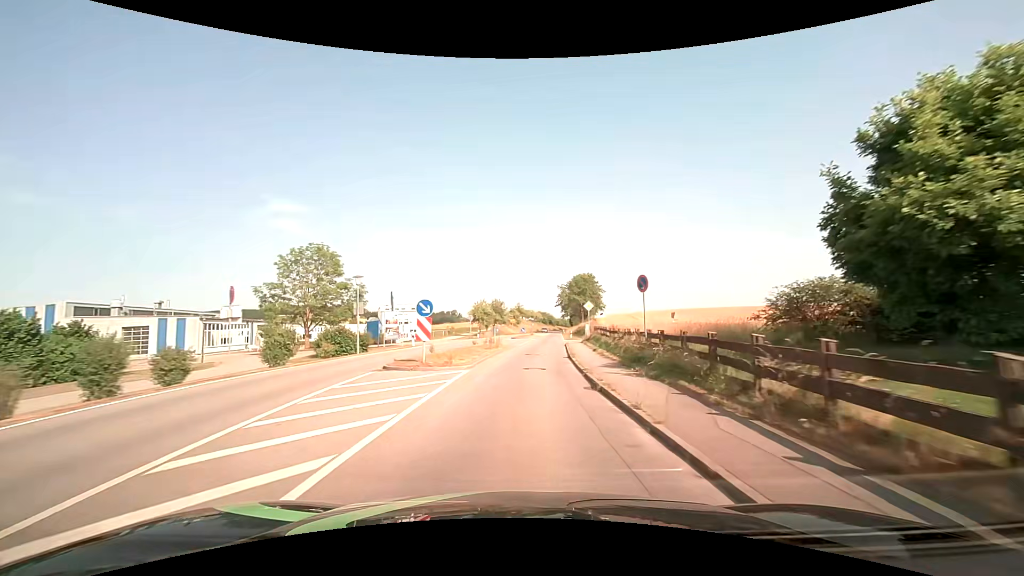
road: secondary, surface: asphalt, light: Day
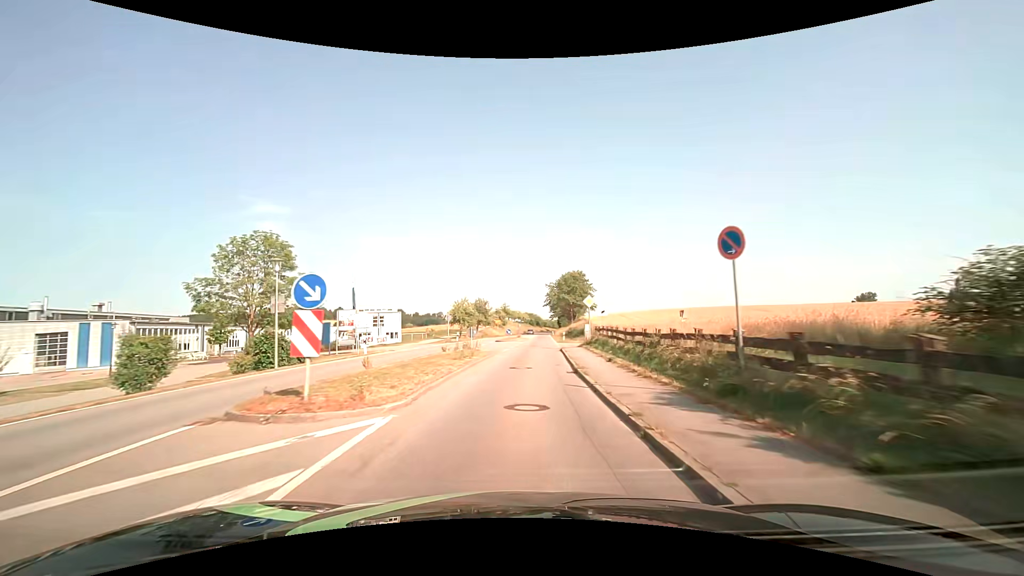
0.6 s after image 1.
(+0.1, +8.1) m; +2°
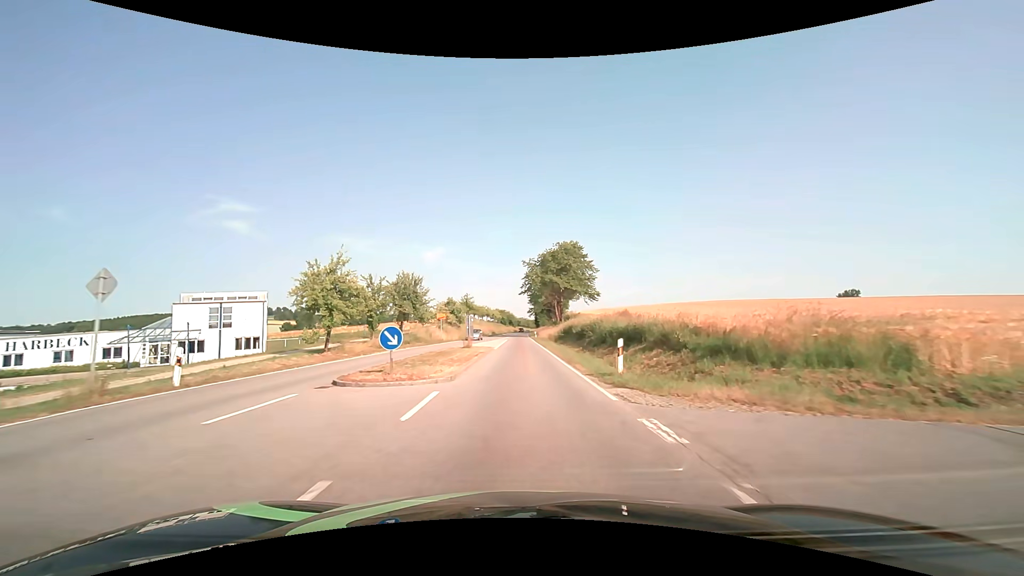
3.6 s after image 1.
(+1.5, +41.4) m; +3°
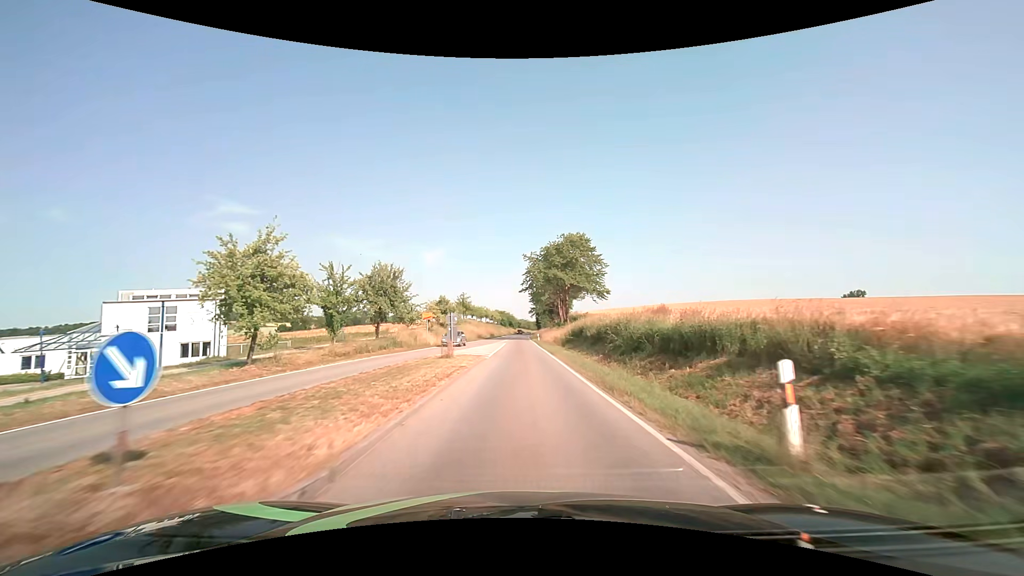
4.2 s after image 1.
(0.0, +8.5) m; 0°
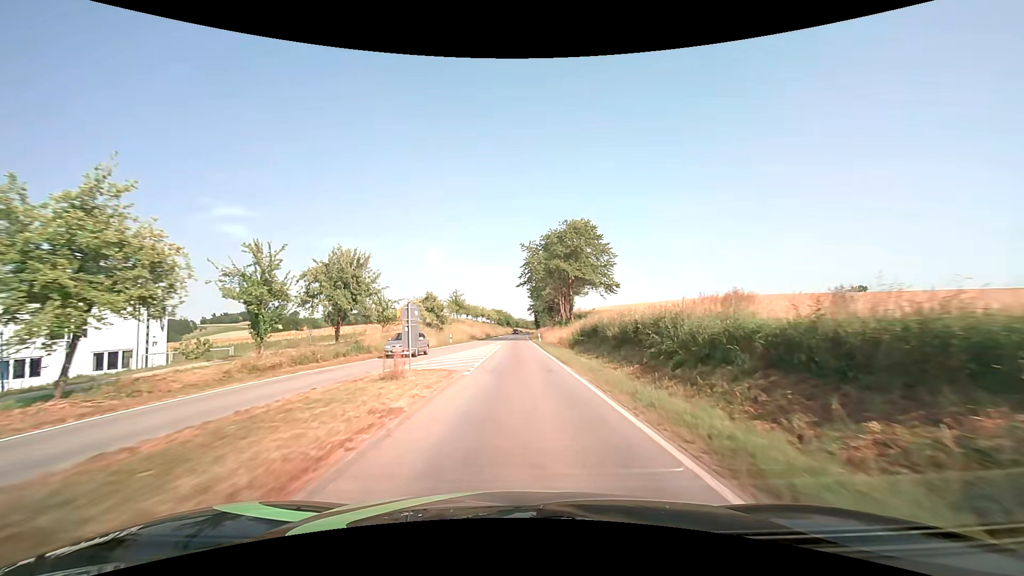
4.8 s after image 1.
(0.0, +8.7) m; 0°
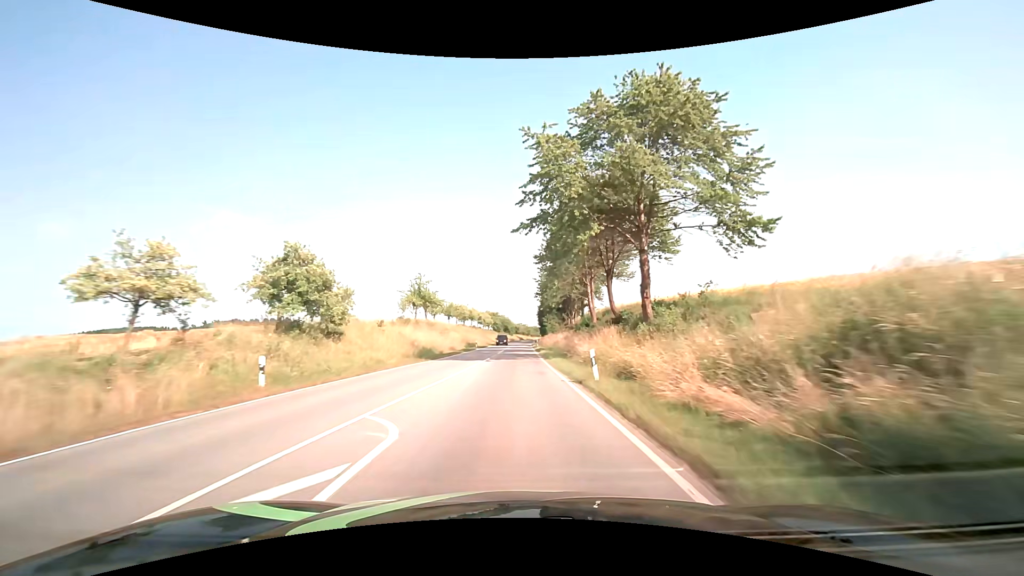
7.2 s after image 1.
(0.0, +38.9) m; 0°
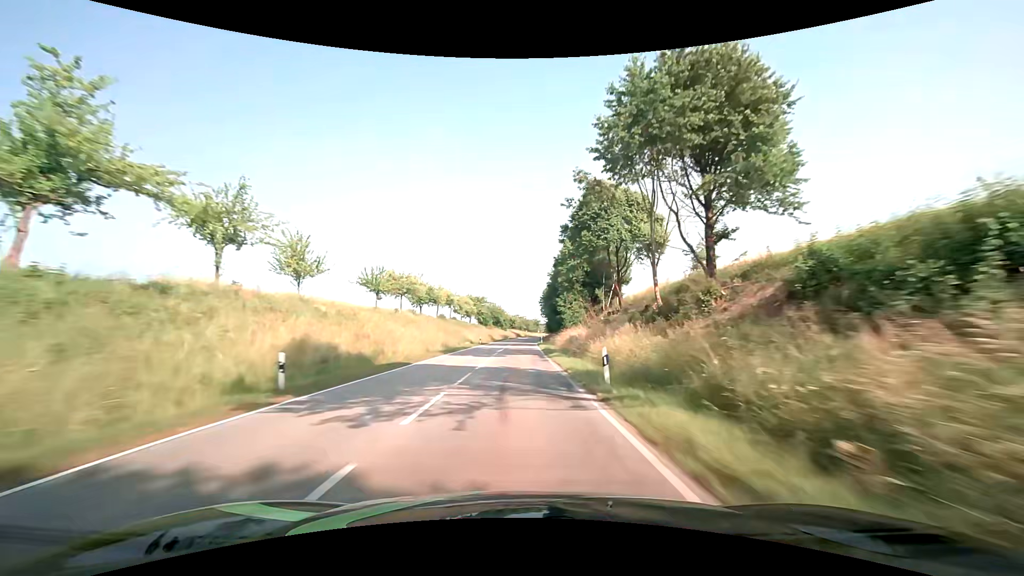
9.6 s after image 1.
(+0.1, +53.5) m; 0°
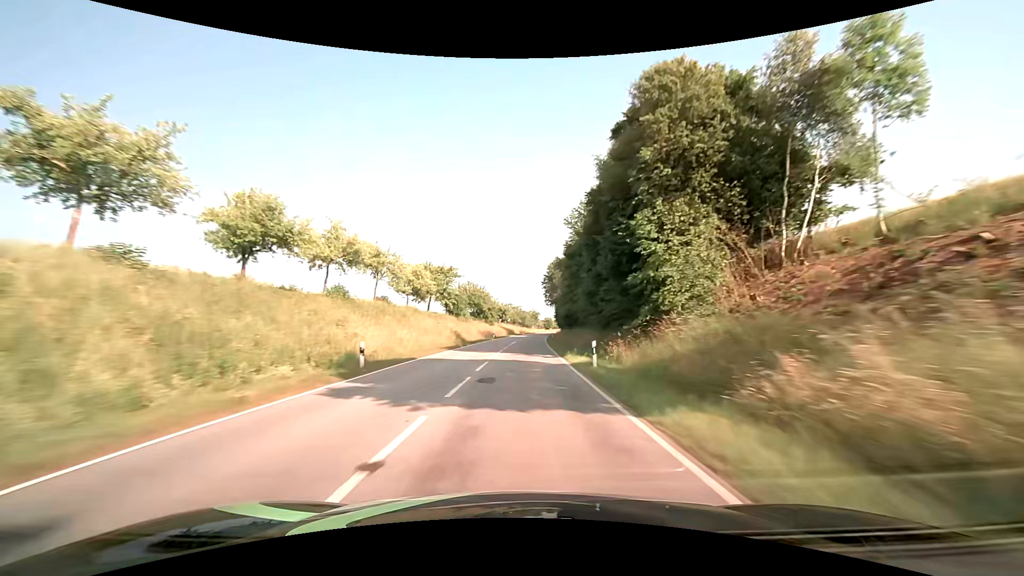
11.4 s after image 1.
(+0.2, +47.2) m; +1°
(0, +10) (0, +20) (0, +30) (+1, +40) (+1, +50) (+1, +60) (+2, +70) (+2, +80) (+3, +90) (+4, +100) m
